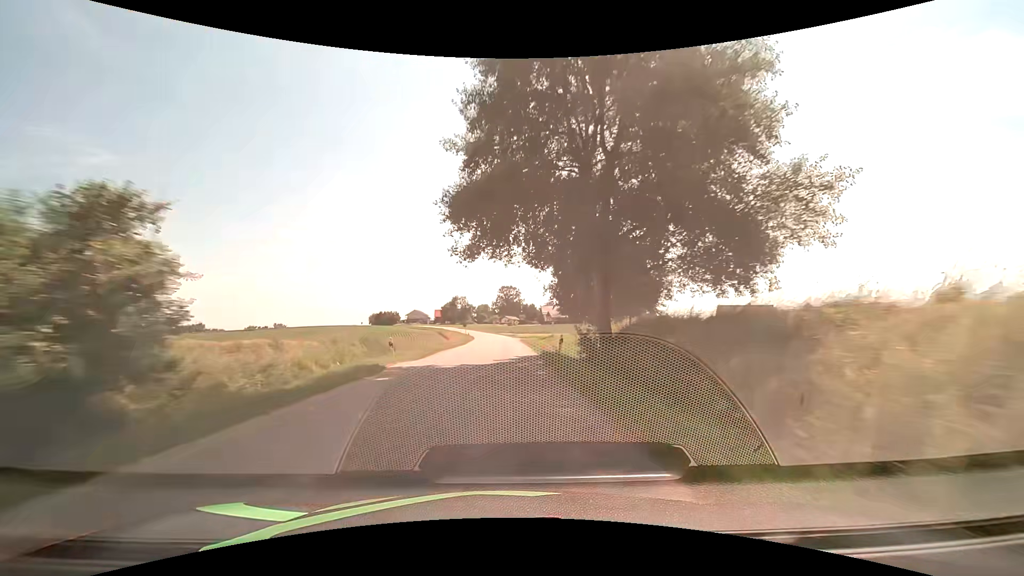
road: tertiary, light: Day
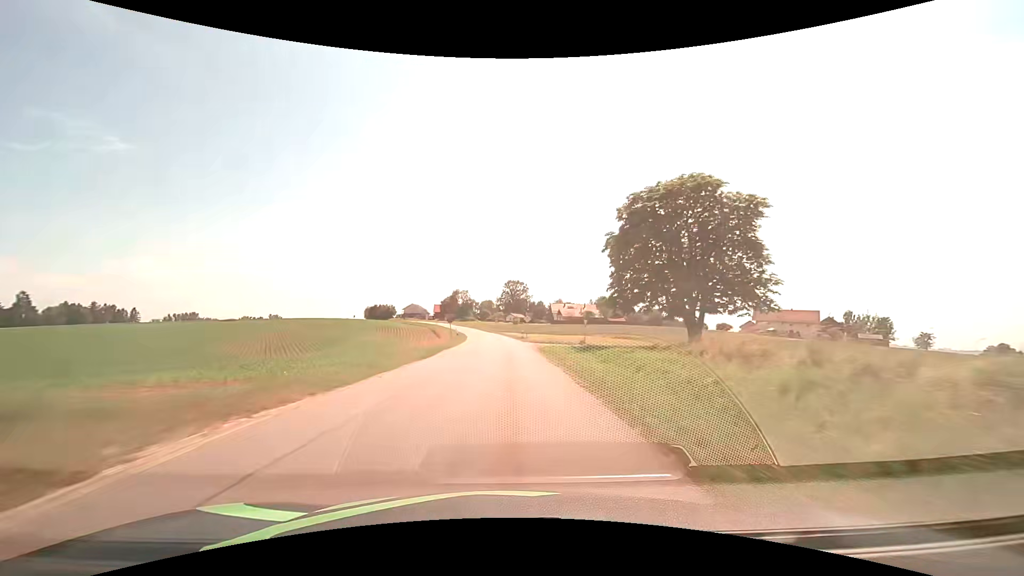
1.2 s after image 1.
(0.0, +24.5) m; 0°
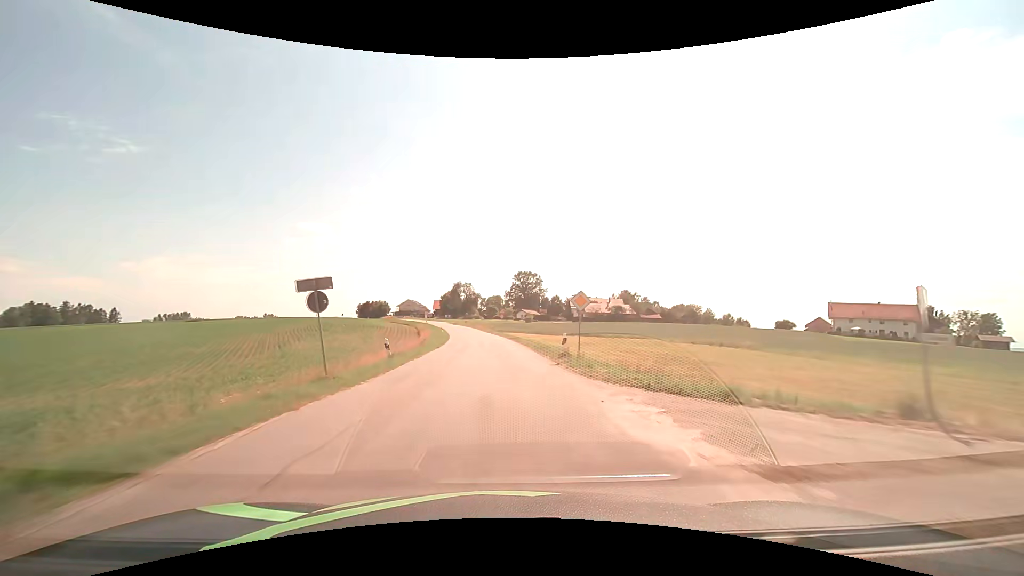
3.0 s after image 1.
(-0.2, +35.1) m; -1°
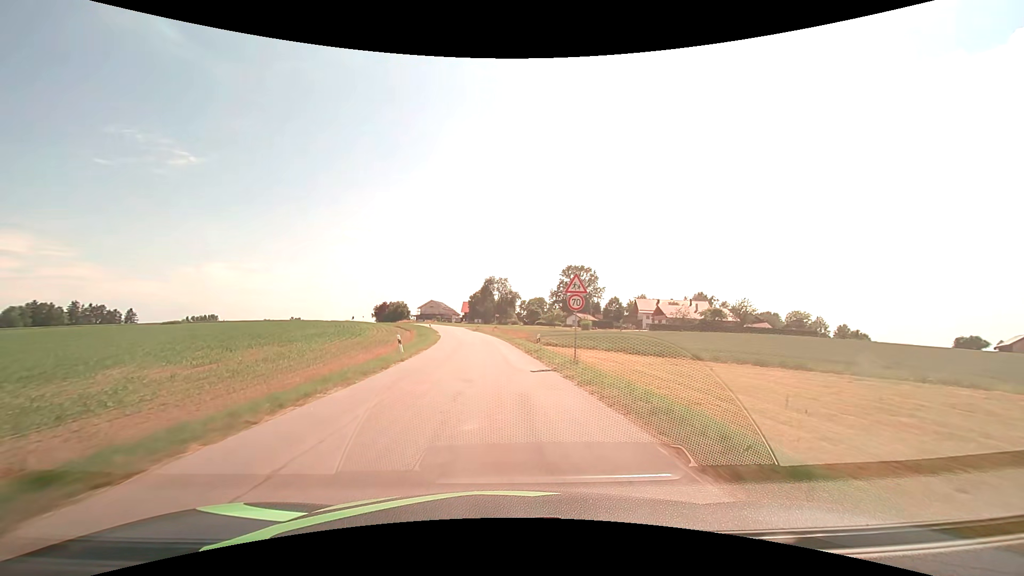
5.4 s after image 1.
(-1.5, +44.8) m; -5°
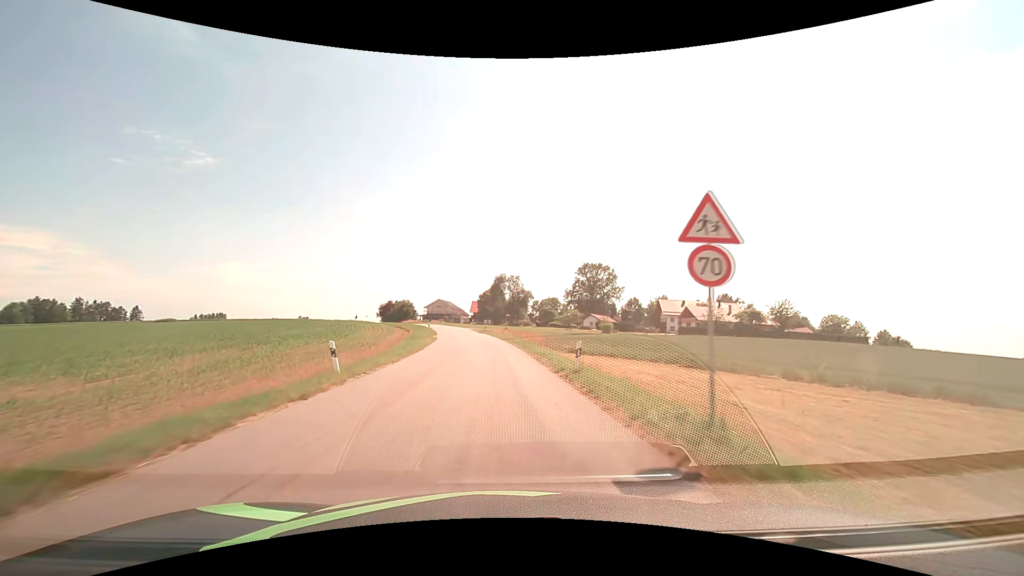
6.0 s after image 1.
(-0.1, +11.0) m; -1°
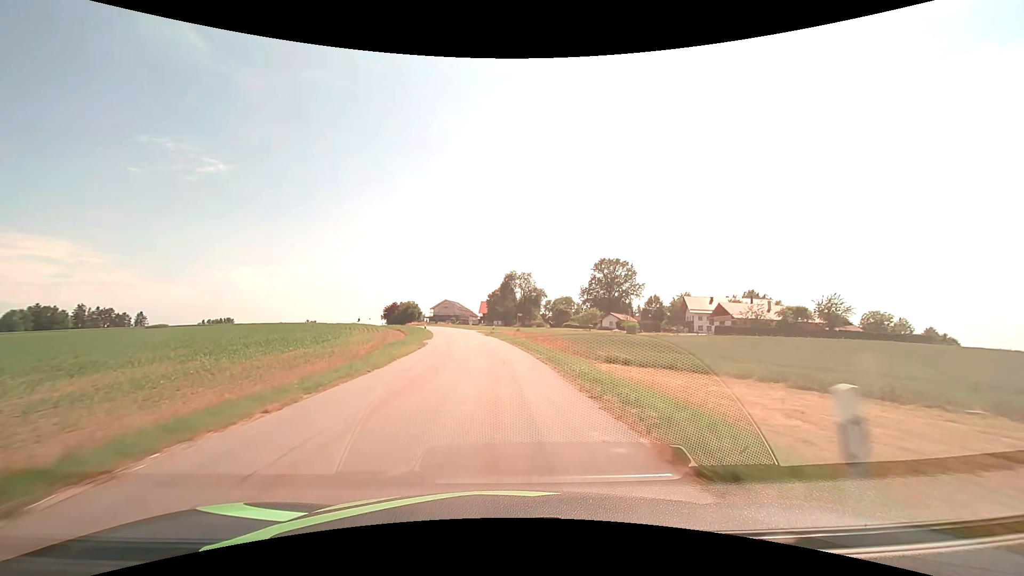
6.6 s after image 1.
(-0.1, +10.9) m; -1°
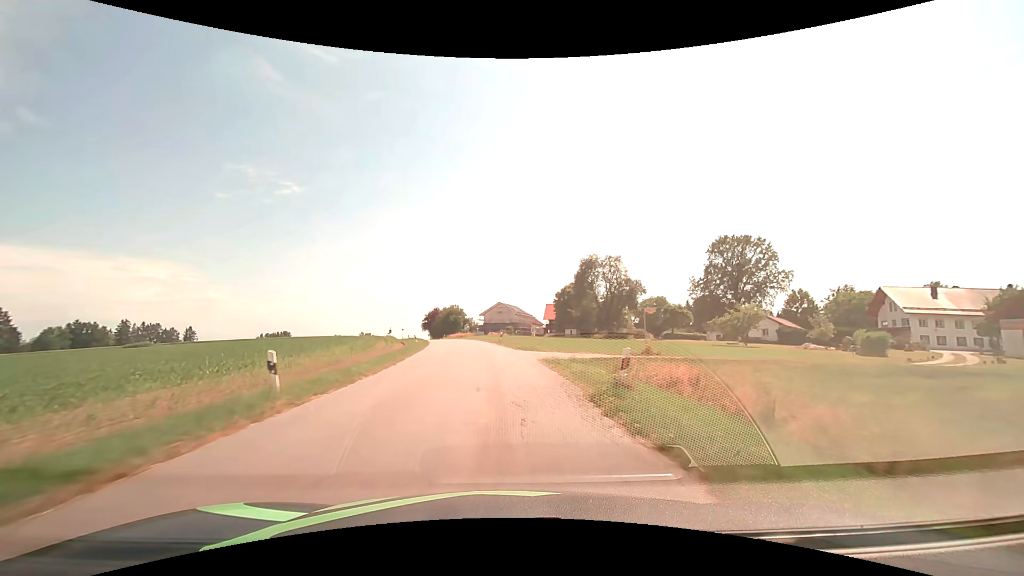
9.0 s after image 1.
(-2.5, +42.8) m; -7°
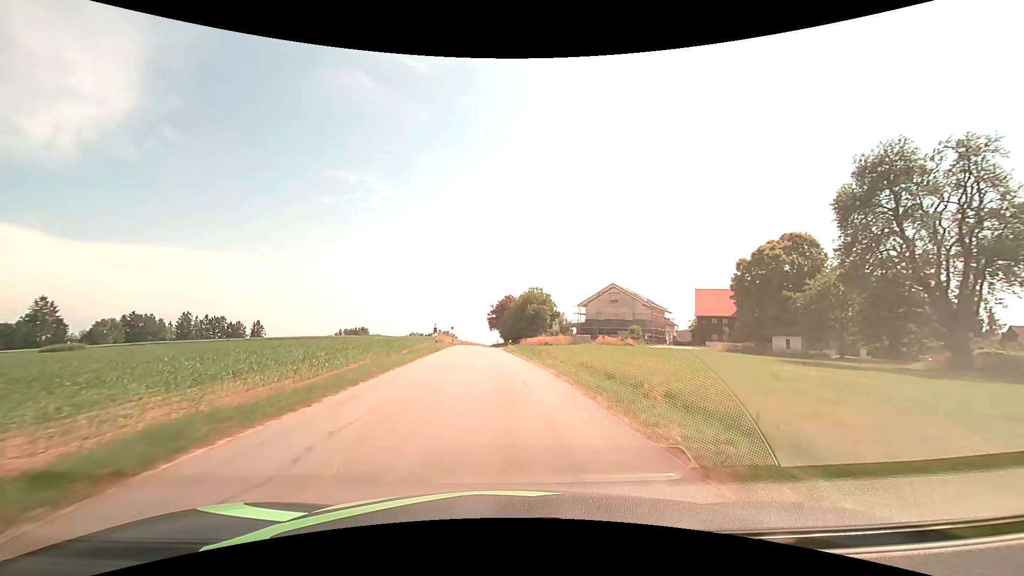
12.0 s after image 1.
(-4.5, +52.9) m; -10°
(0, +10) (-1, +20) (-1, +30) (-2, +40) (-2, +50) (-3, +60) (-3, +70) (-4, +80) (-5, +90) (-5, +100) m
